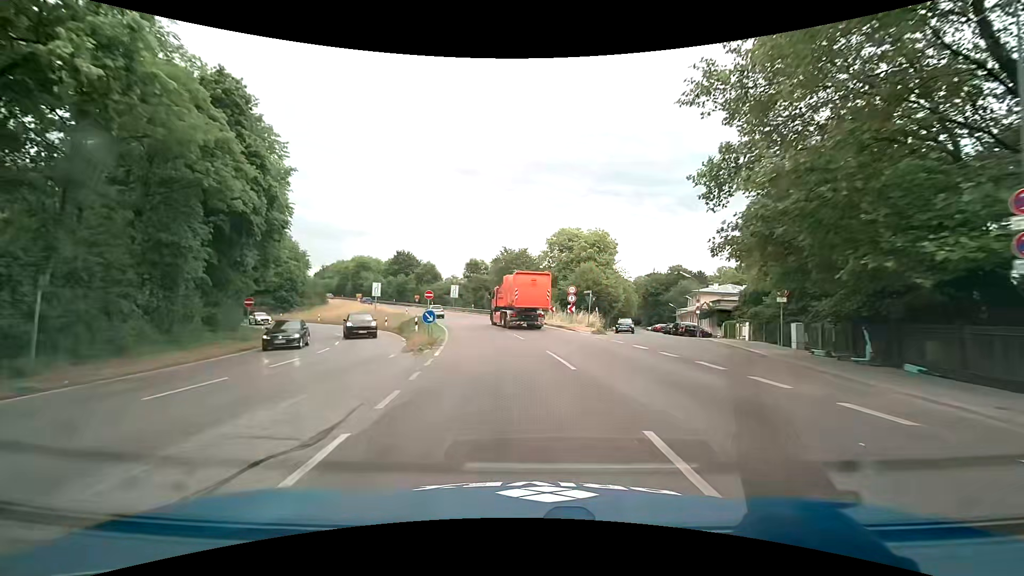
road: primary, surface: asphalt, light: Day
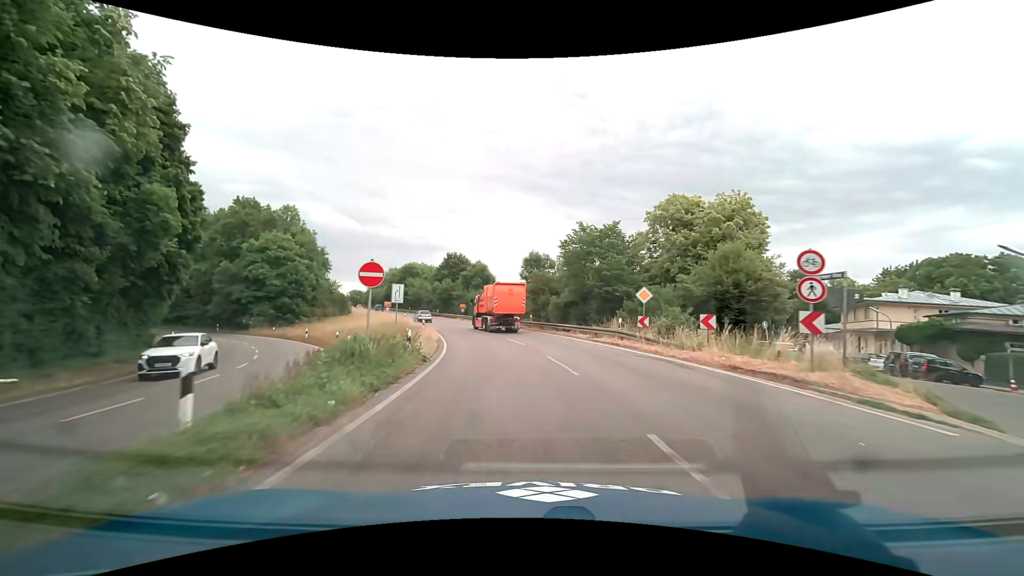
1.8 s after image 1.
(-1.5, +23.7) m; -7°
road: trunk
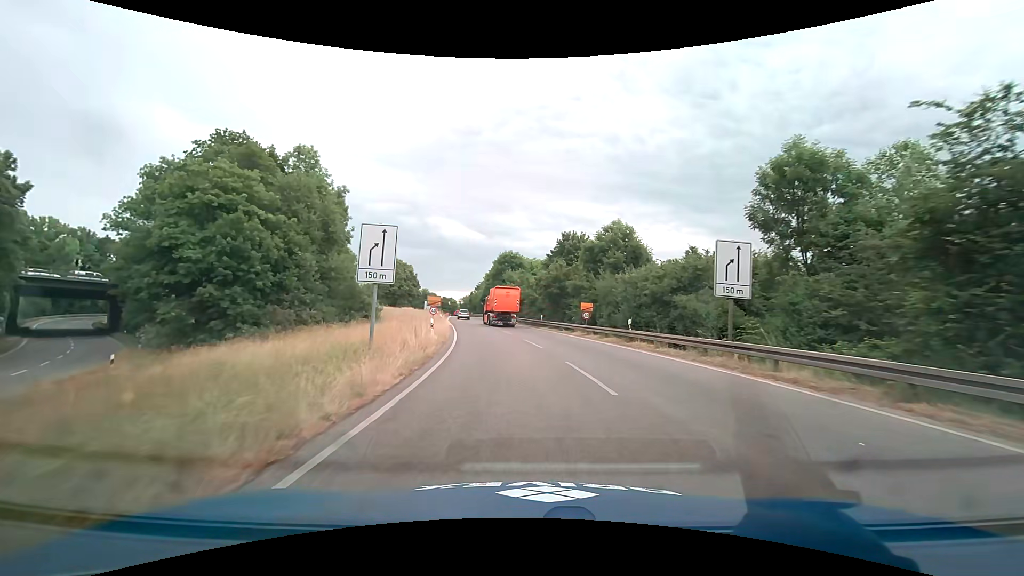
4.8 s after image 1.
(-4.8, +38.3) m; -14°
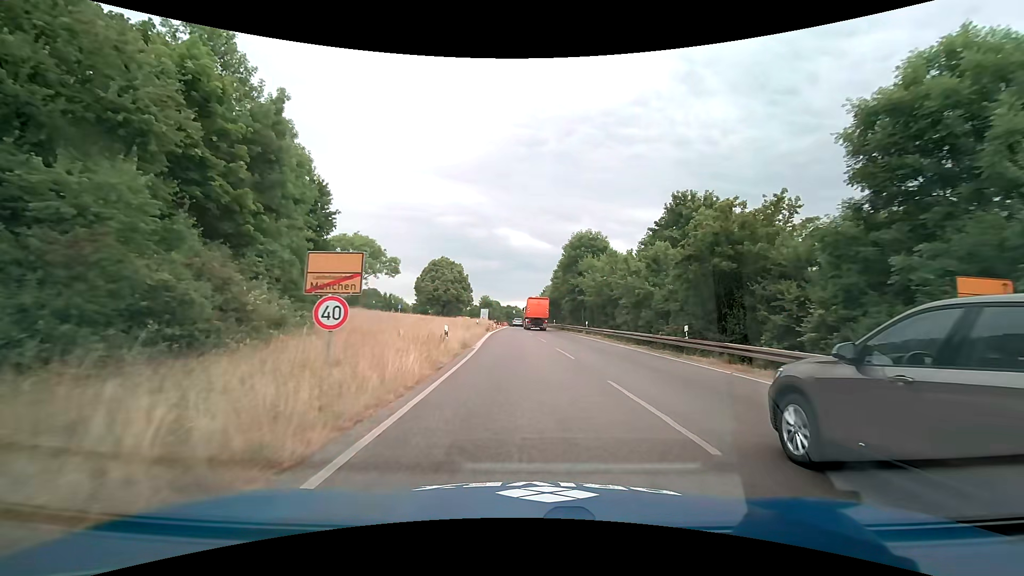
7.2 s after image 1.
(-2.1, +27.0) m; -8°
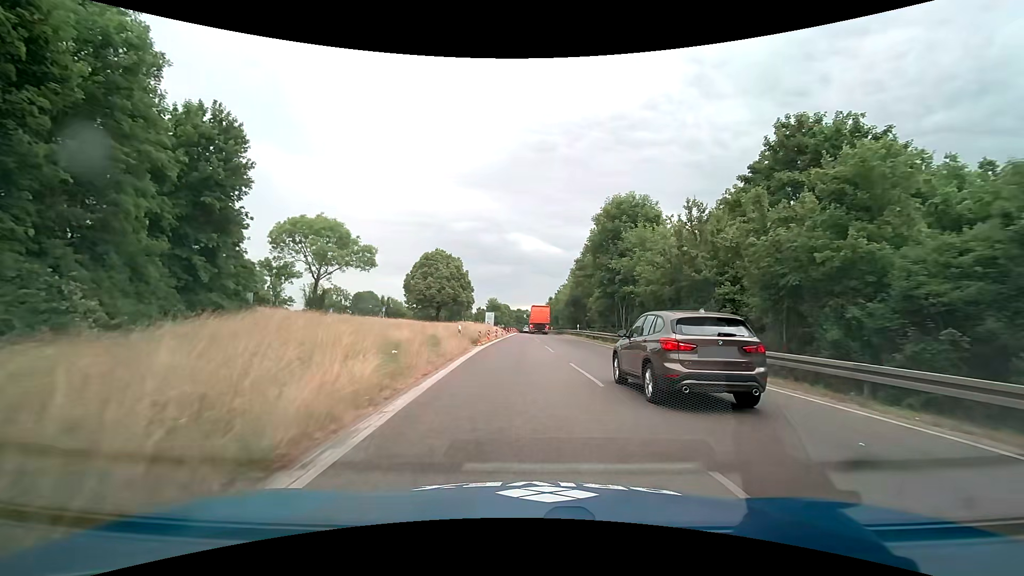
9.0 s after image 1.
(-0.3, +18.5) m; -1°
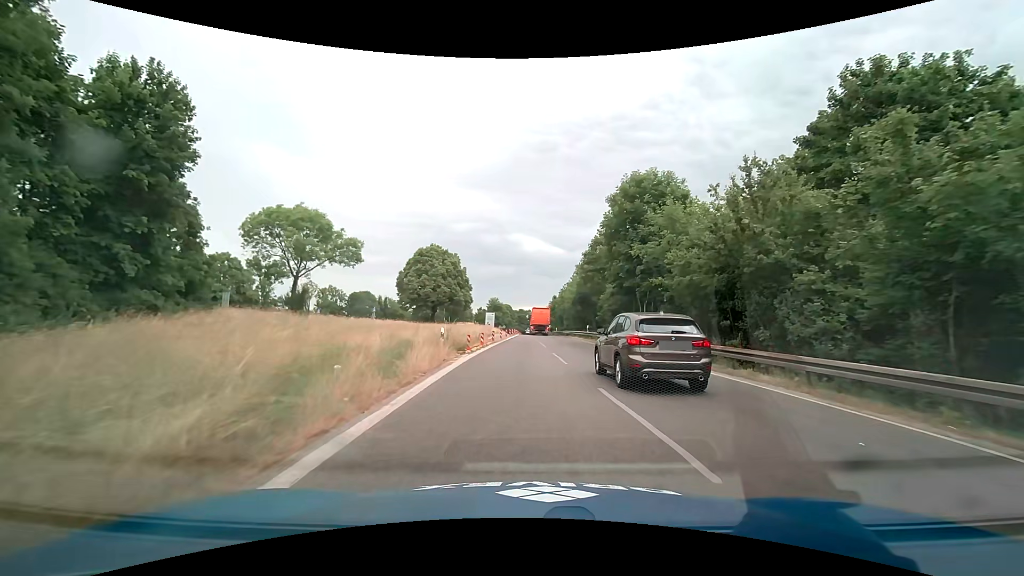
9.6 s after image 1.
(0.0, +6.3) m; -1°
(0, +10) (0, +20) (0, +30) (0, +40) (+1, +50) (+1, +60) (+1, +70) (+1, +80) (+1, +90) (+1, +100) m
